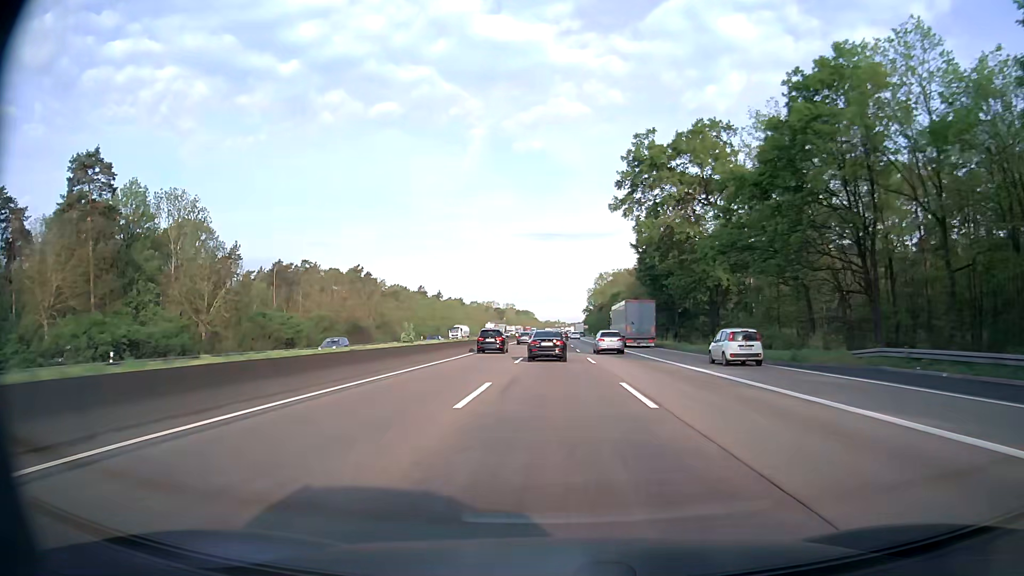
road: motorway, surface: asphalt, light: Day
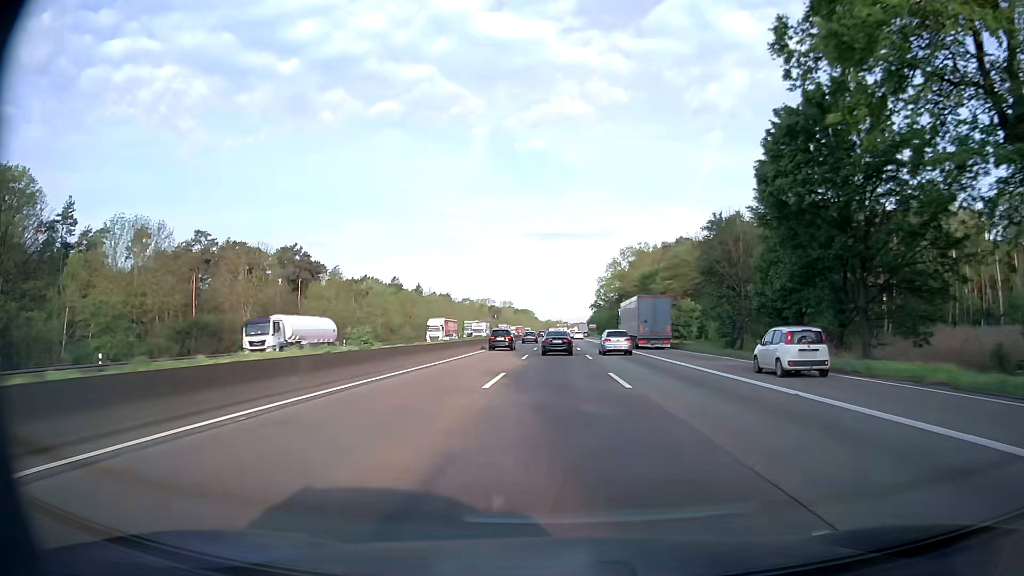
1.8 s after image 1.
(-0.1, +49.7) m; 0°
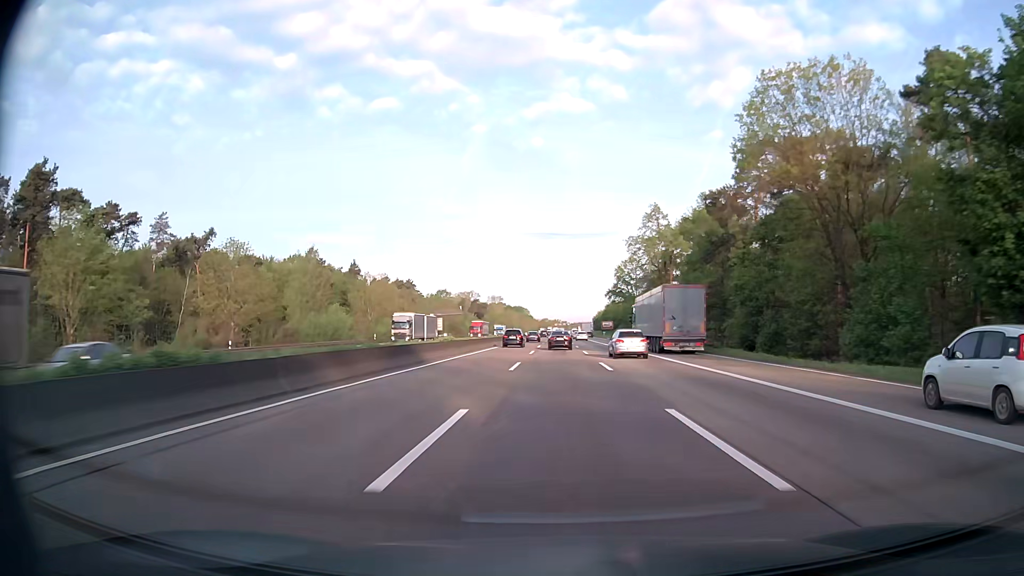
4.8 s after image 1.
(0.0, +82.6) m; 0°
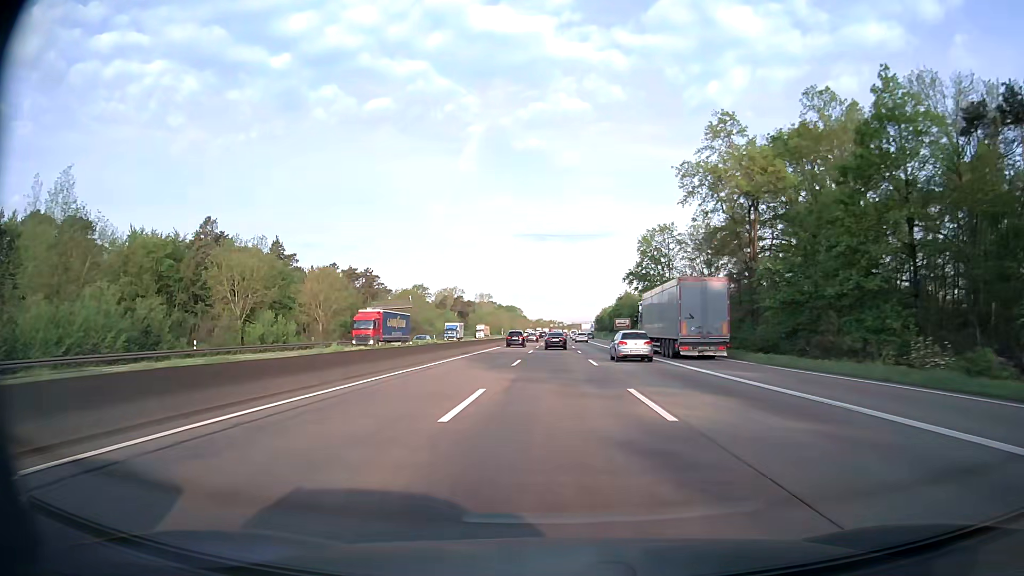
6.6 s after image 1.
(+0.3, +49.3) m; +1°
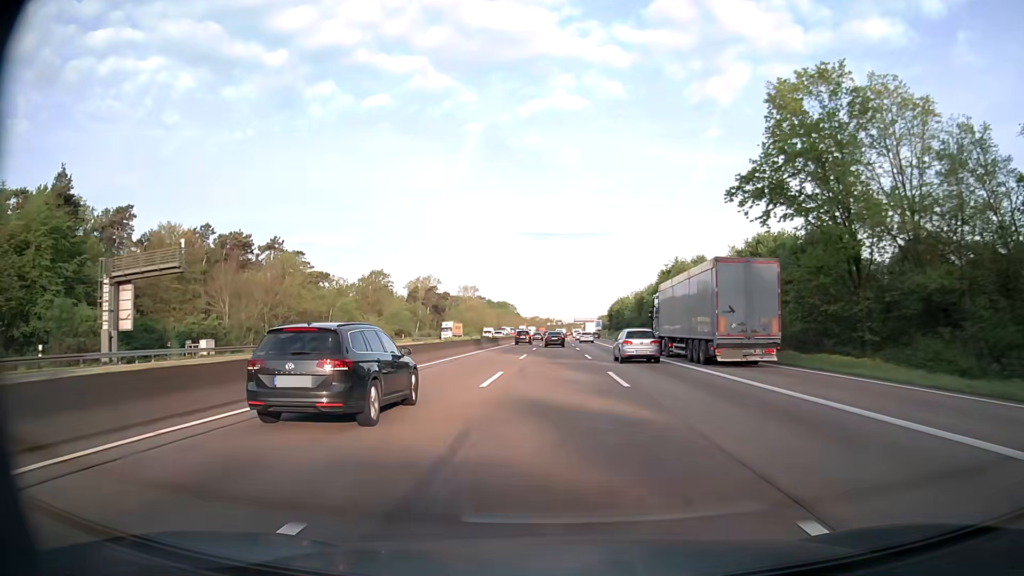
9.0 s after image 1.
(0.0, +65.6) m; 0°
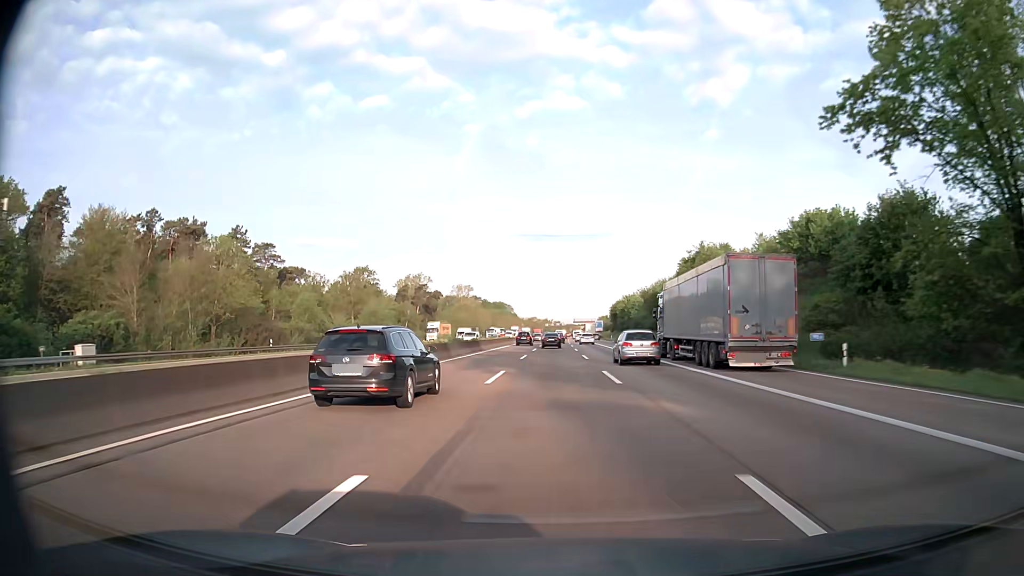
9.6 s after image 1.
(0.0, +16.4) m; 0°
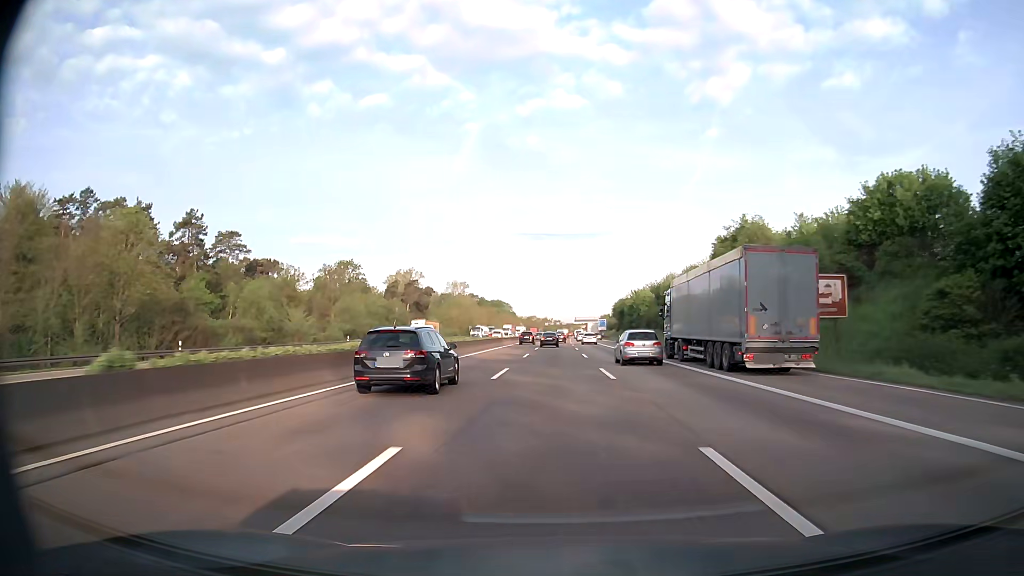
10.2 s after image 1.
(0.0, +16.3) m; 0°
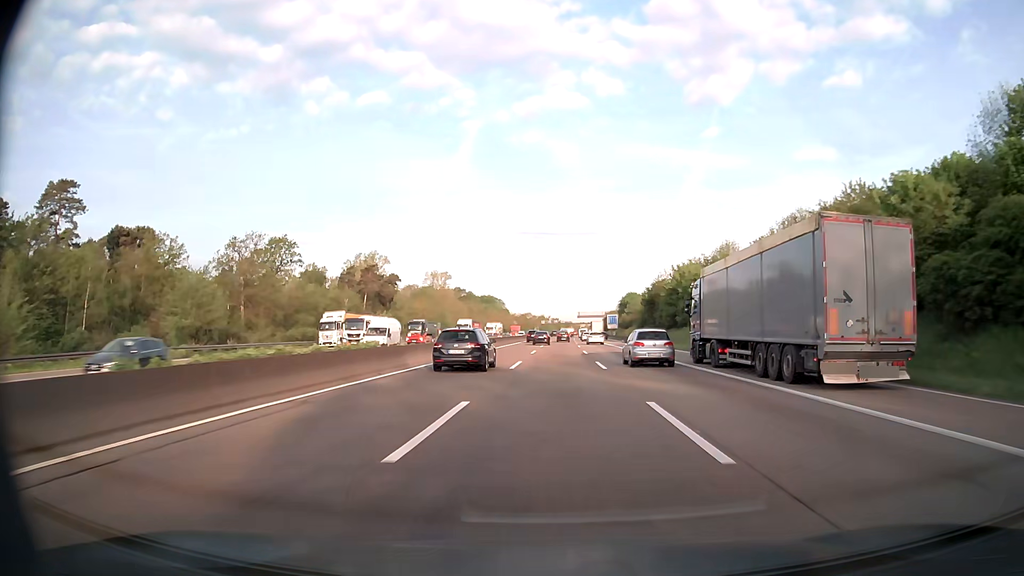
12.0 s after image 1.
(+0.1, +48.9) m; 0°
(0, +10) (0, +20) (0, +30) (0, +40) (0, +50) (+1, +60) (+1, +70) (+1, +80) (+1, +90) (+1, +100) m
